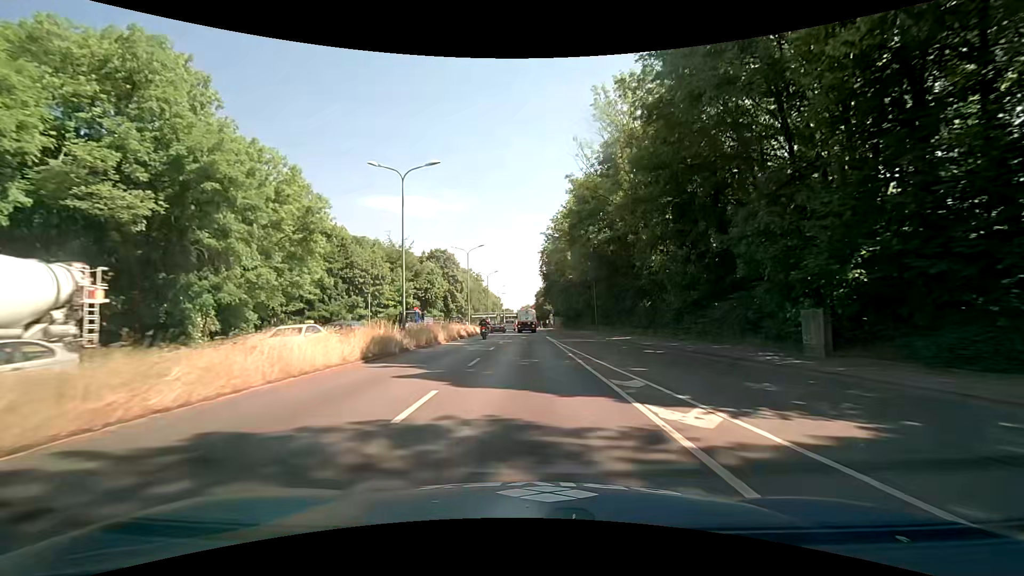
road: trunk_link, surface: asphalt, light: Day
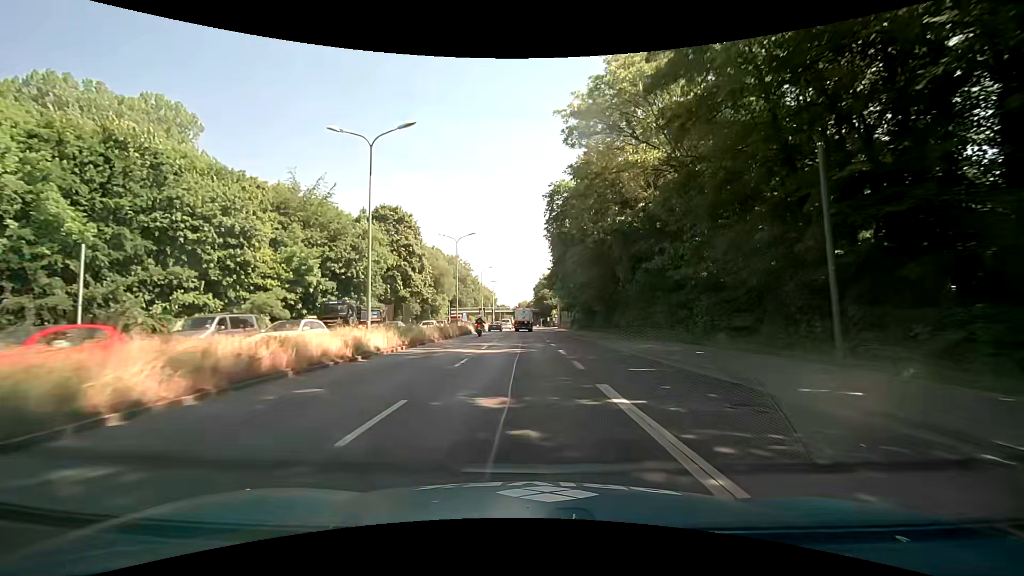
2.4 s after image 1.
(+0.1, +36.1) m; +1°
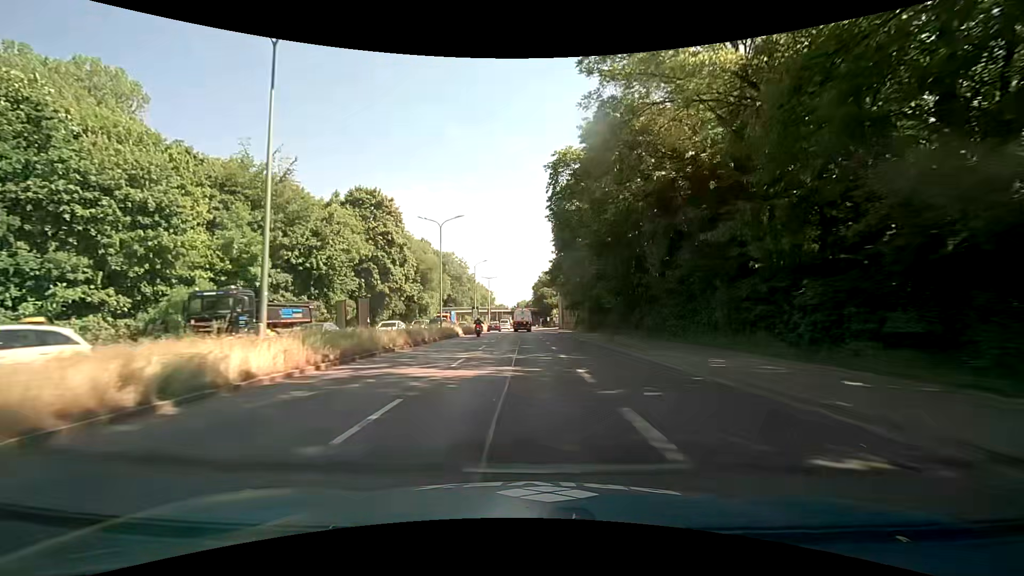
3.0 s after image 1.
(0.0, +8.9) m; 0°
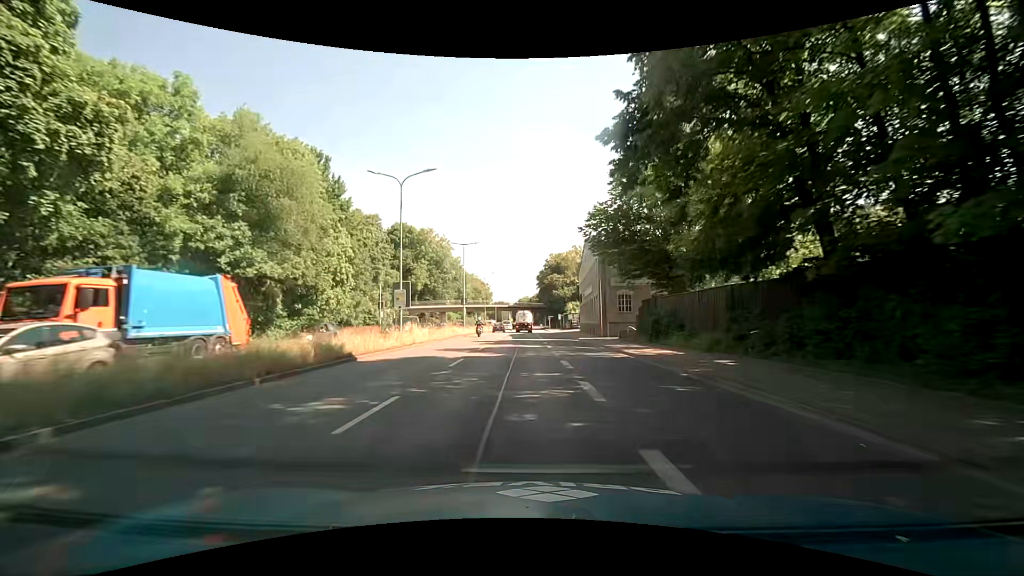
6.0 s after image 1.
(-0.3, +44.7) m; 0°
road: trunk
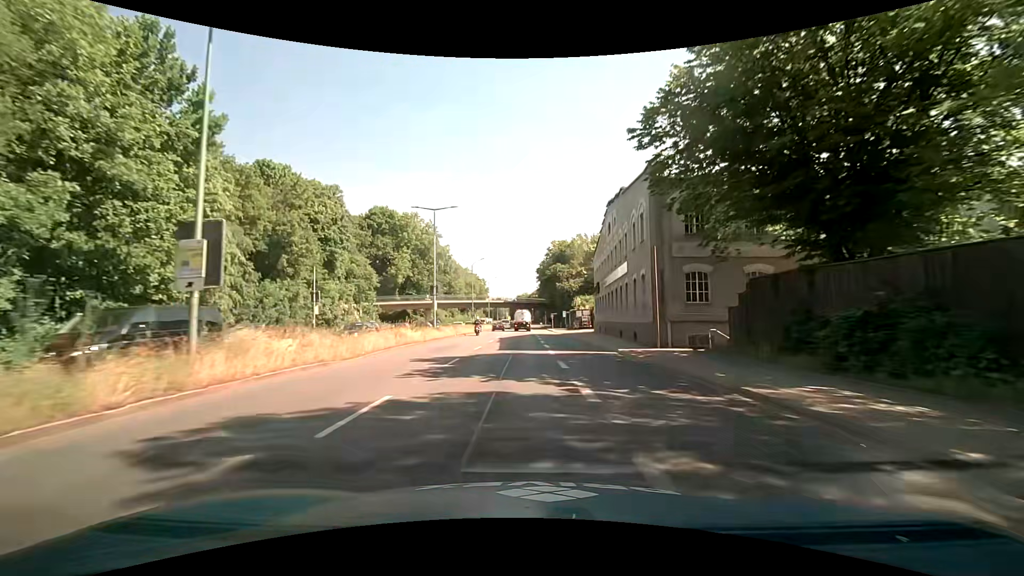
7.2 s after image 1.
(0.0, +18.2) m; 0°
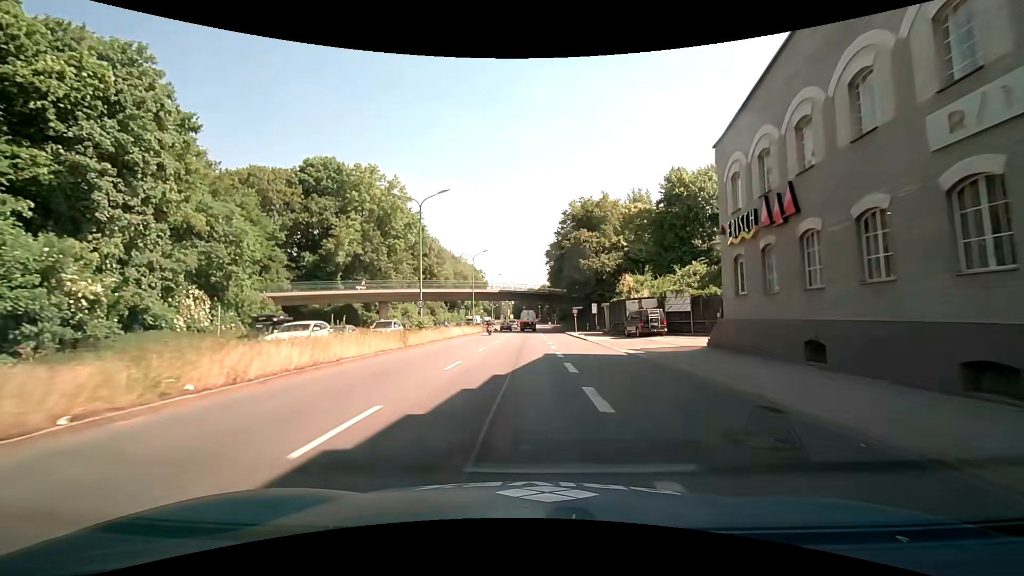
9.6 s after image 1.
(-0.4, +37.1) m; 0°
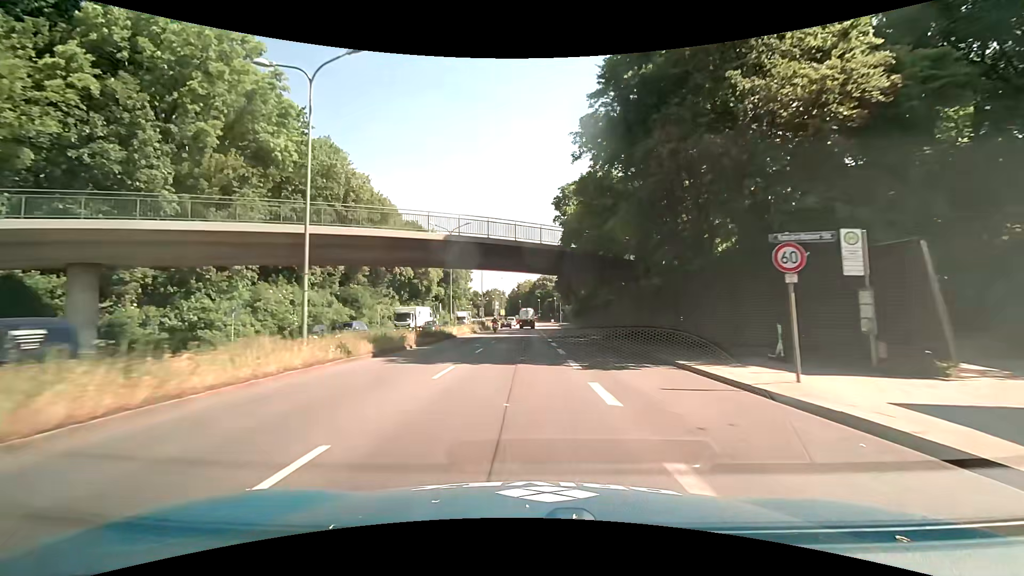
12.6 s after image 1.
(-0.6, +47.7) m; -1°
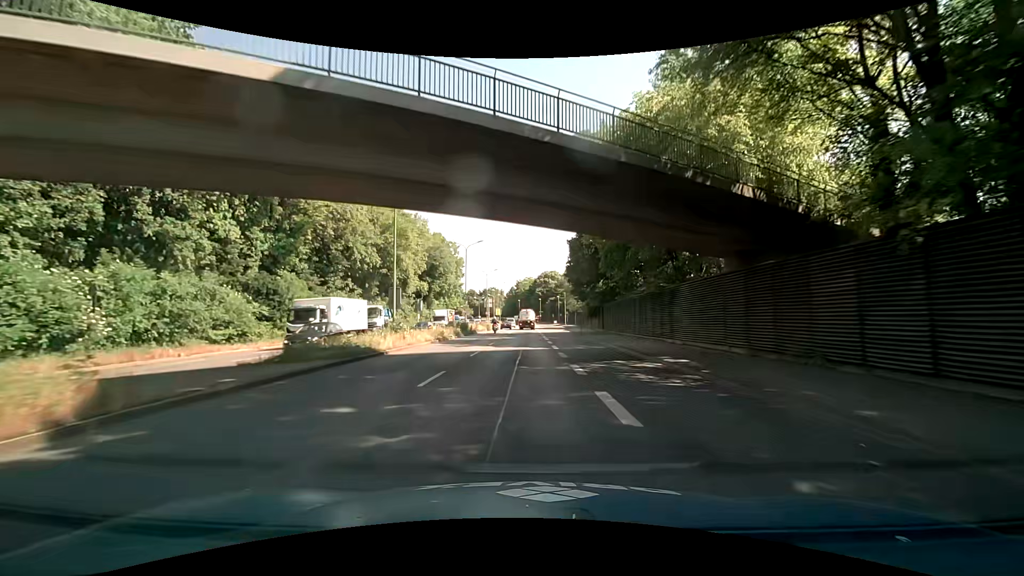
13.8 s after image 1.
(0.0, +19.5) m; 0°
(0, +10) (0, +20) (0, +30) (0, +40) (0, +50) (0, +60) (0, +70) (0, +80) (0, +90) (0, +100) m
